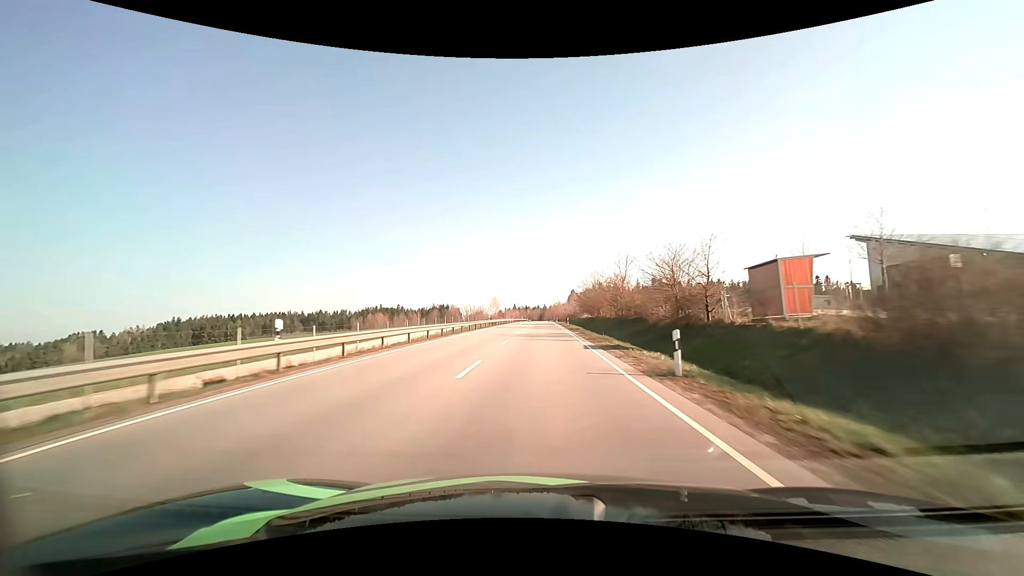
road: primary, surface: asphalt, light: Day
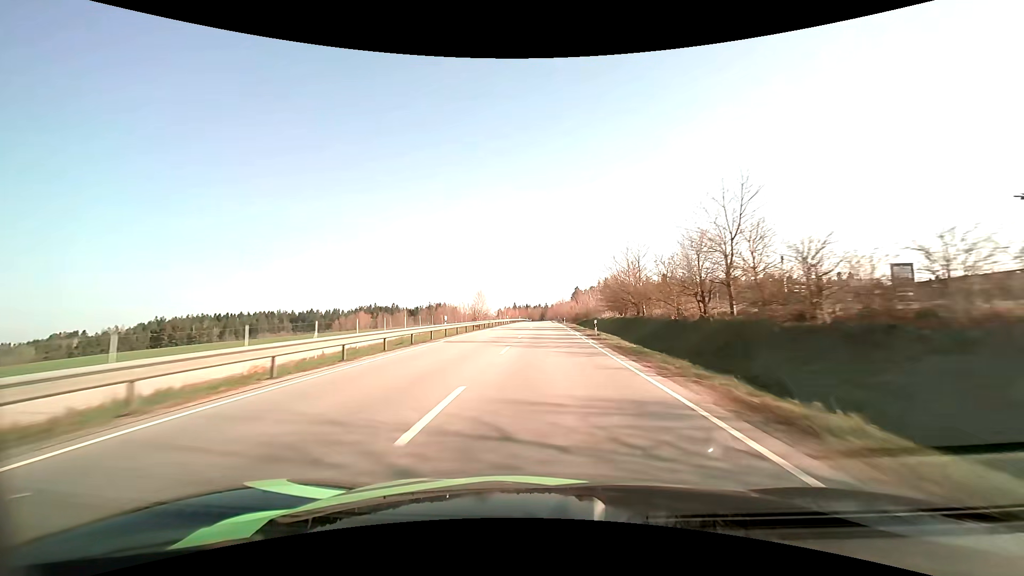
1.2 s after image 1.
(-0.1, +29.0) m; 0°
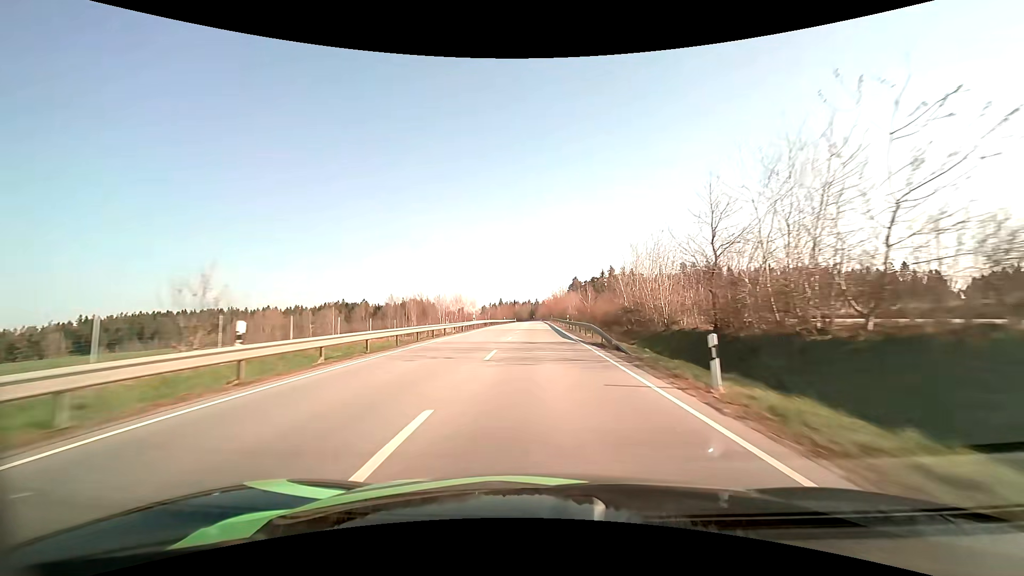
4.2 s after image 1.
(+0.7, +73.5) m; +1°
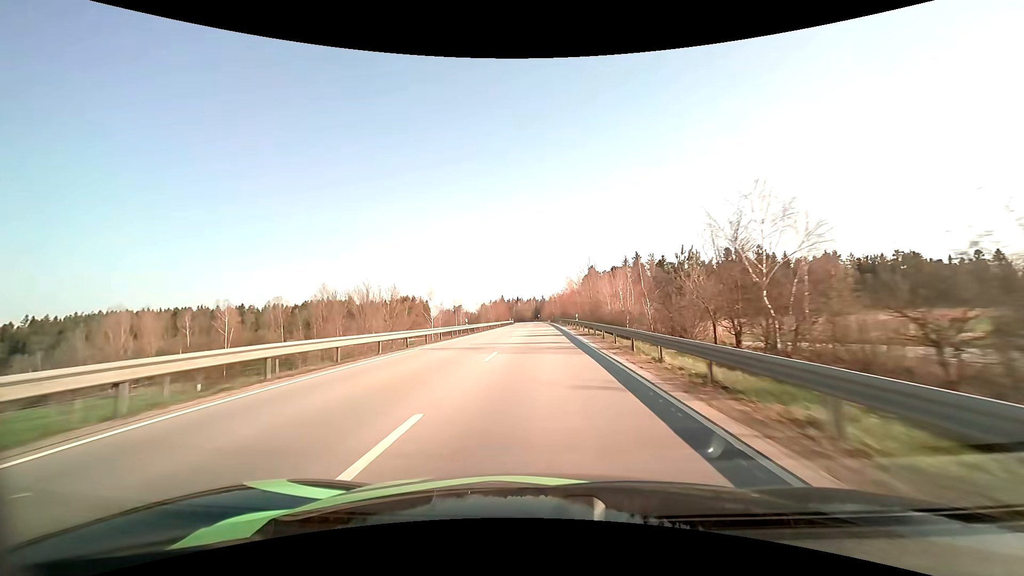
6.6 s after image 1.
(-0.2, +59.6) m; -1°
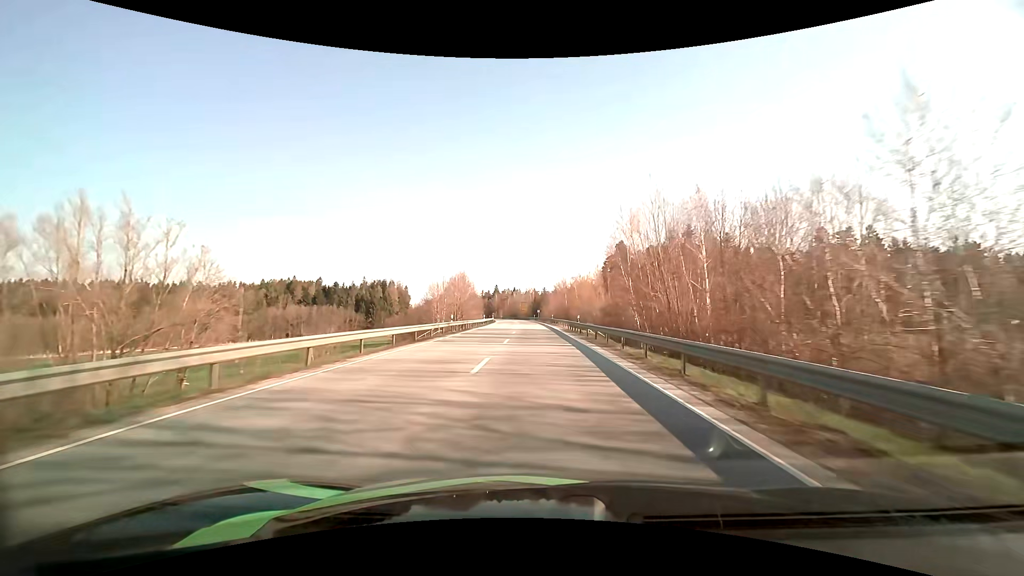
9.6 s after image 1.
(-0.1, +74.5) m; 0°
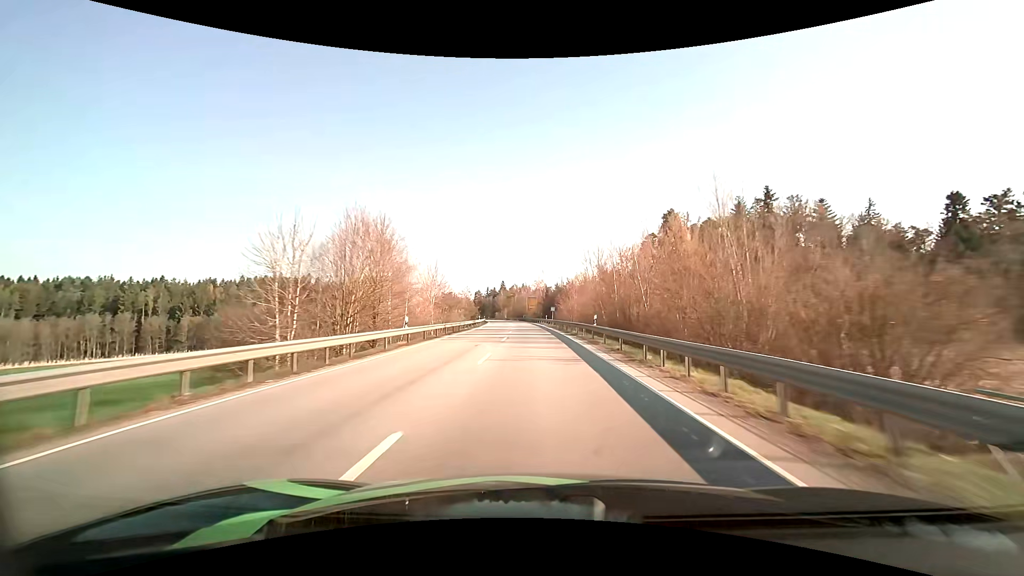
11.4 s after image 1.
(-0.4, +45.1) m; -1°
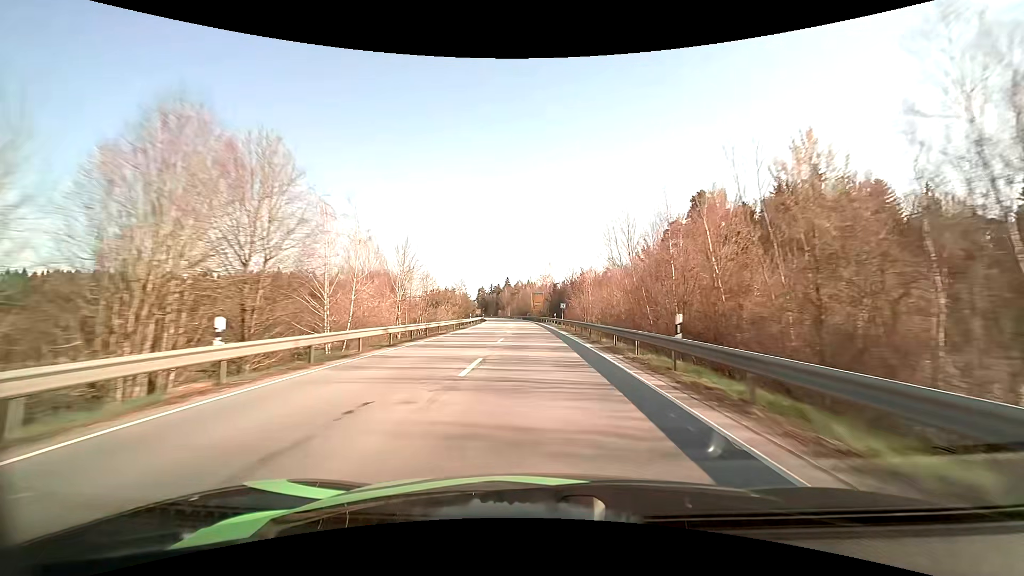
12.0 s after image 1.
(-0.1, +15.1) m; -1°
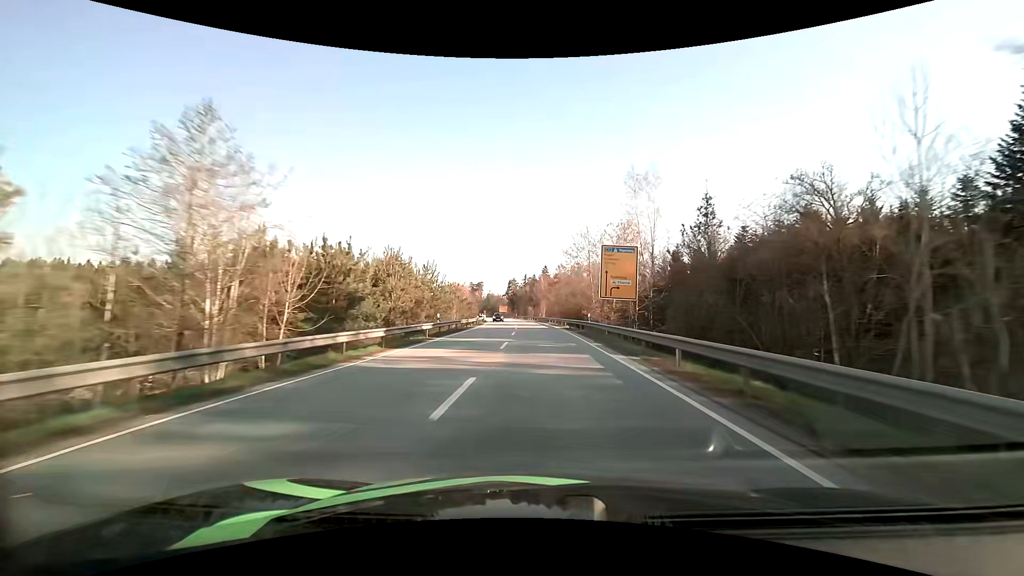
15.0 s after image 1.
(-2.8, +75.3) m; -5°
(0, +10) (0, +20) (0, +30) (-1, +40) (-1, +50) (-2, +60) (-2, +70) (-3, +80) (-4, +90) (-5, +100) m
